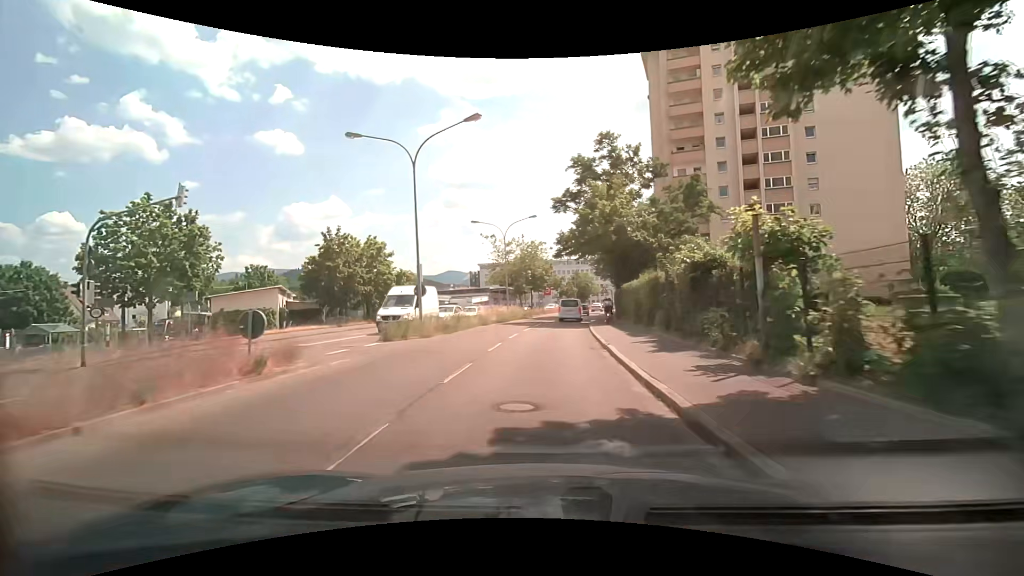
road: secondary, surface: asphalt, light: Day
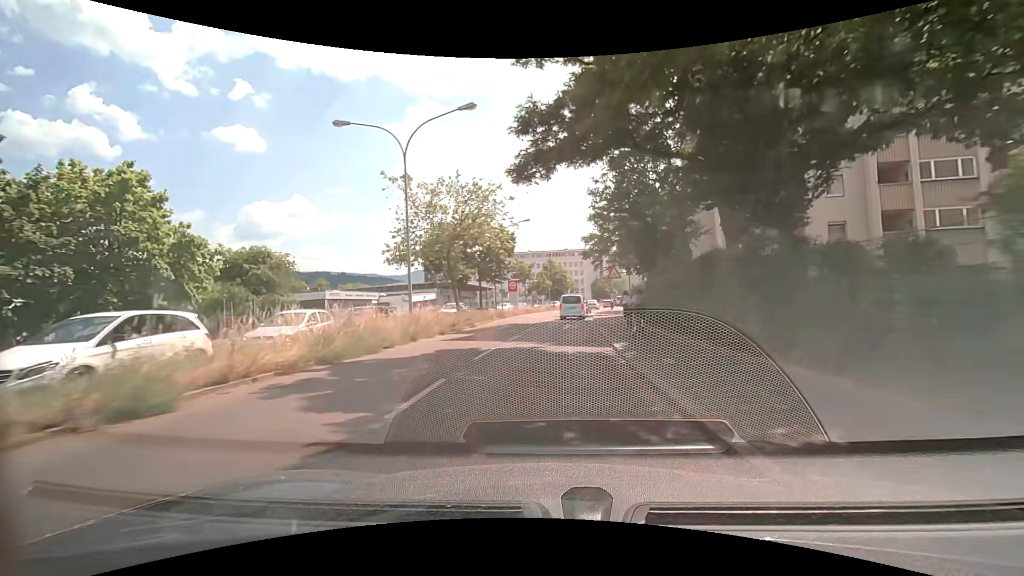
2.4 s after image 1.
(+0.7, +26.6) m; +3°
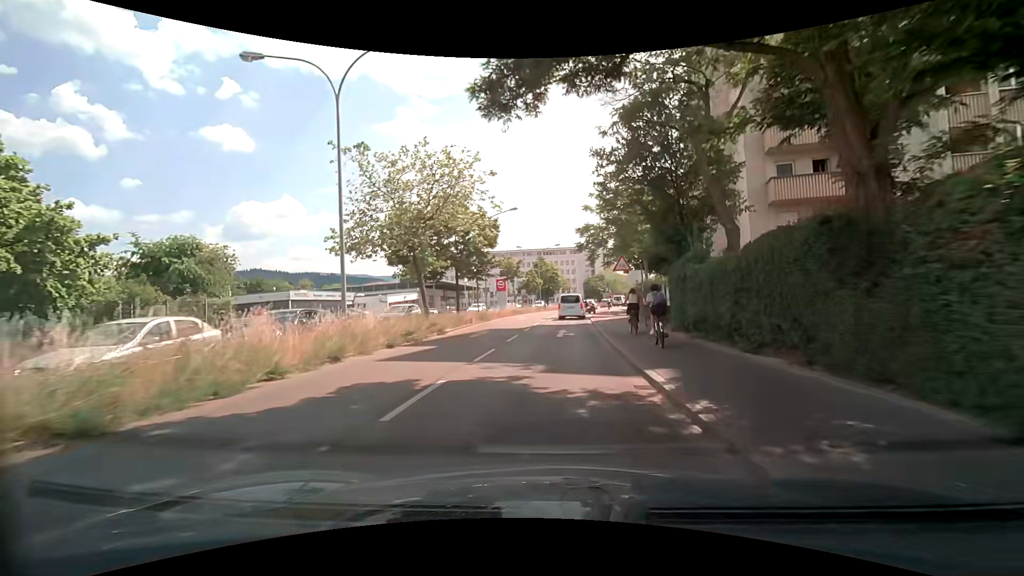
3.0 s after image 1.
(+0.1, +6.0) m; +1°
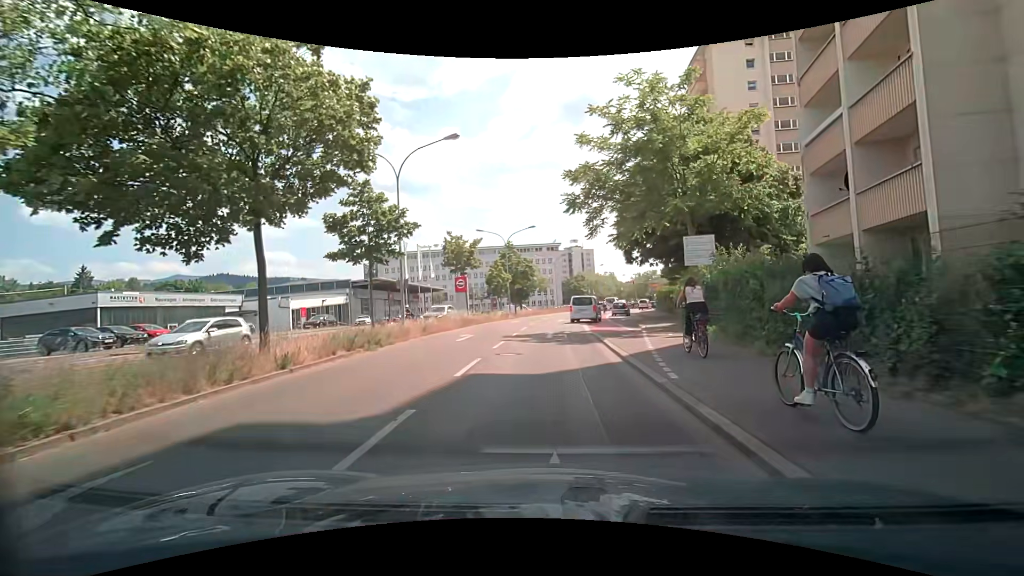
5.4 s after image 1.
(+0.5, +19.8) m; +3°
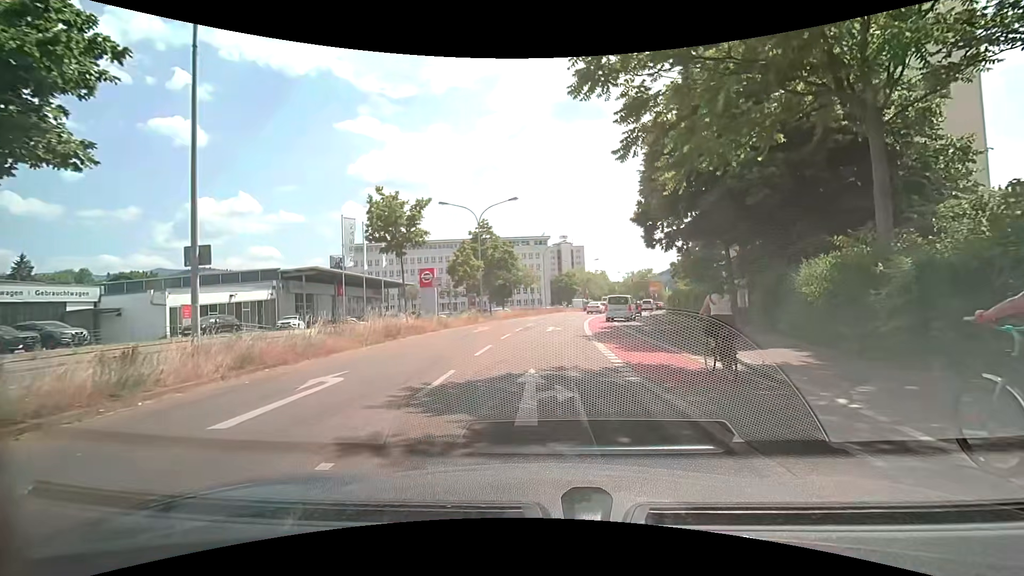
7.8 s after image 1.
(+0.1, +13.7) m; +1°
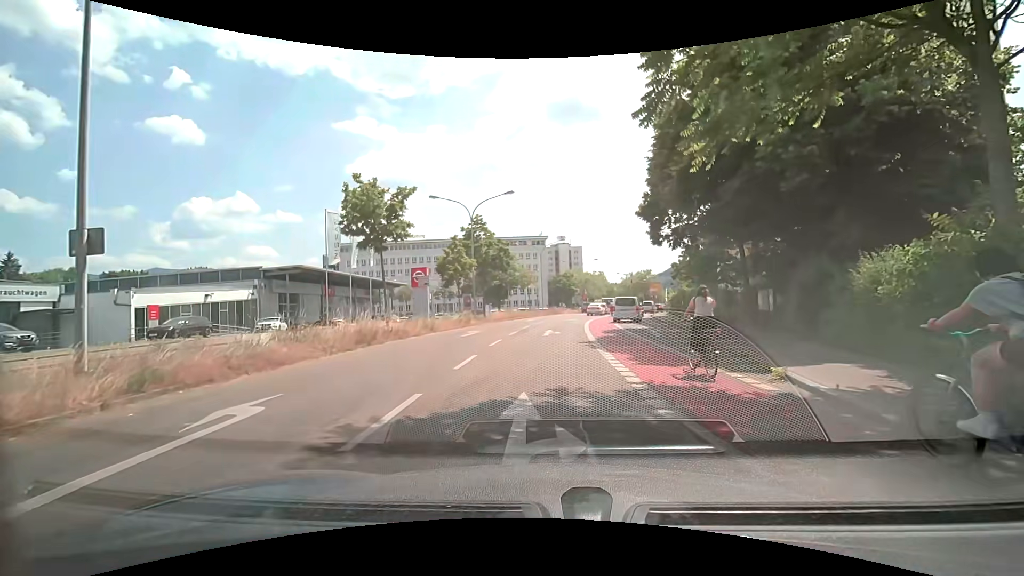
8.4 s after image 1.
(0.0, +2.5) m; -1°
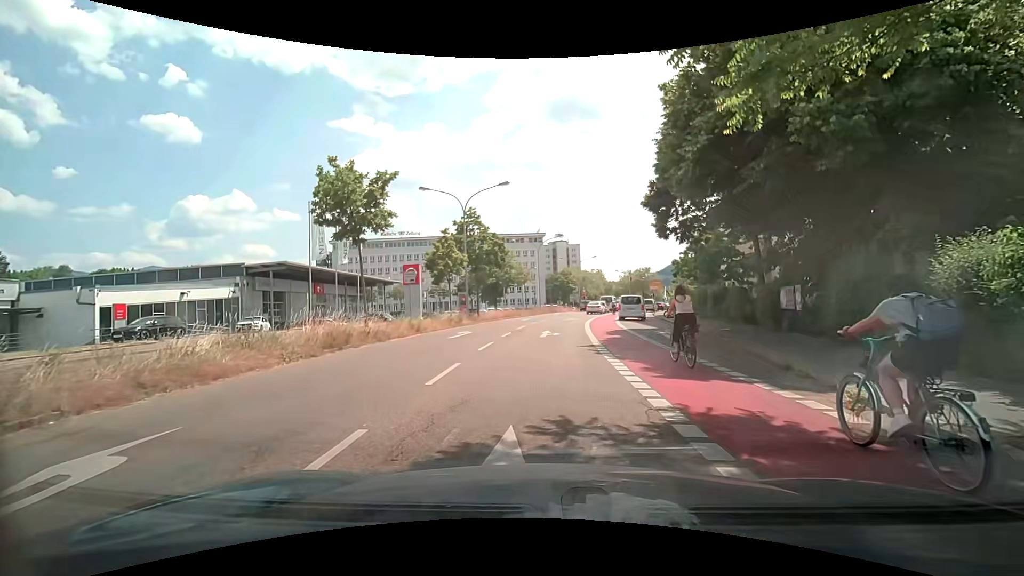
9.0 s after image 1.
(0.0, +2.2) m; +1°
